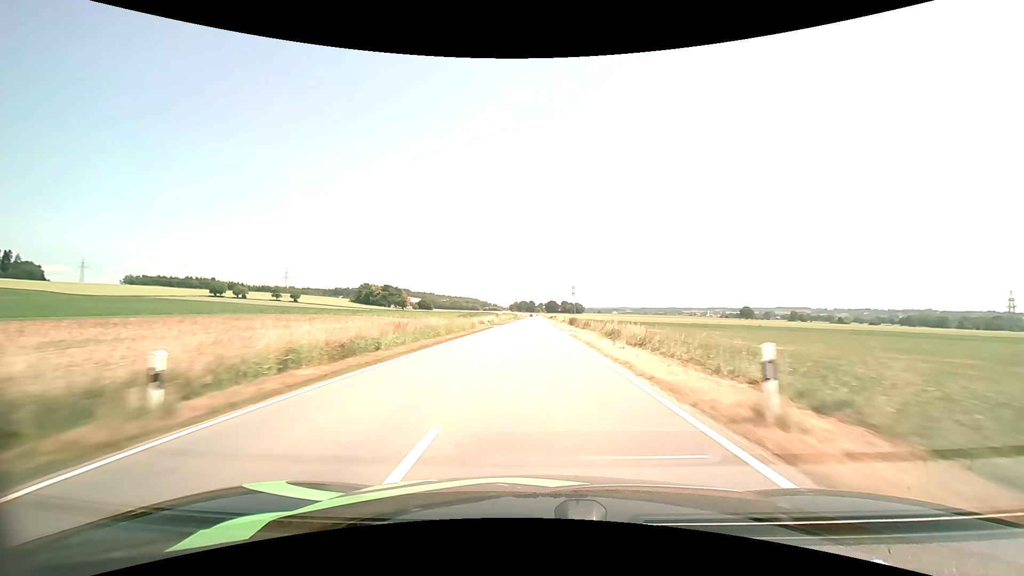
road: tertiary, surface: asphalt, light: Day
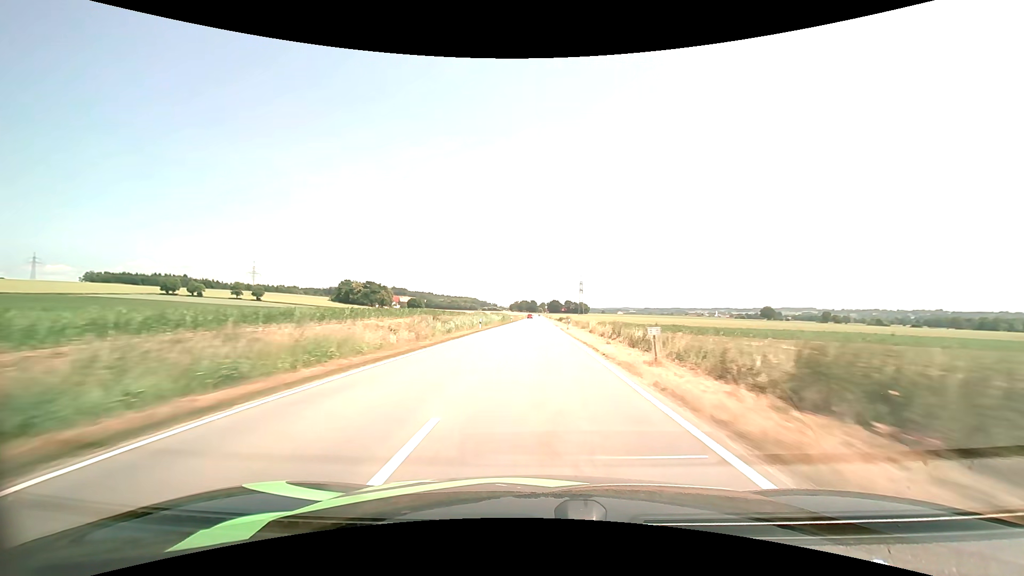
(-0.2, +61.6) m; 0°
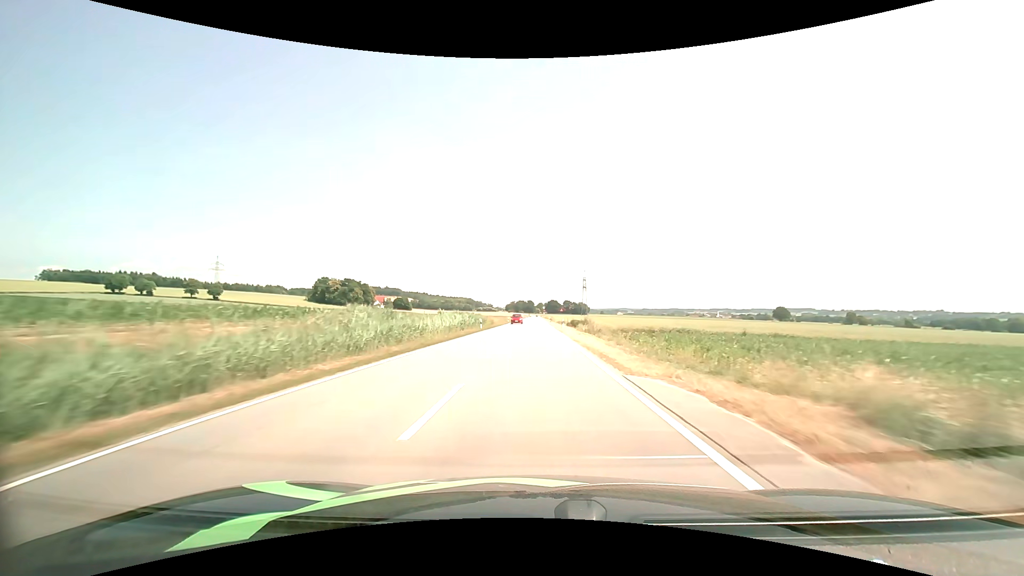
(+0.1, +46.4) m; 0°
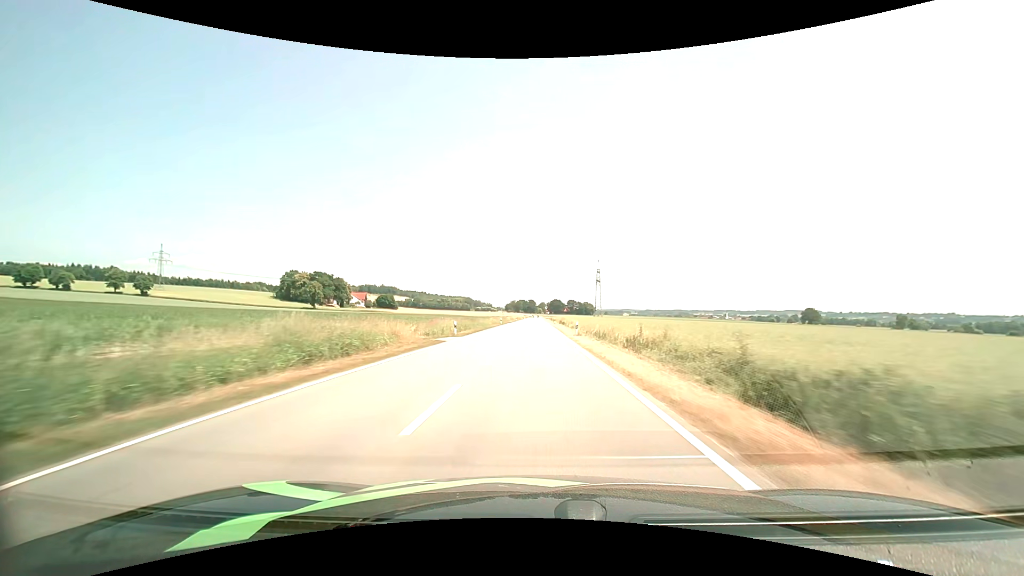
(-0.1, +62.5) m; 0°
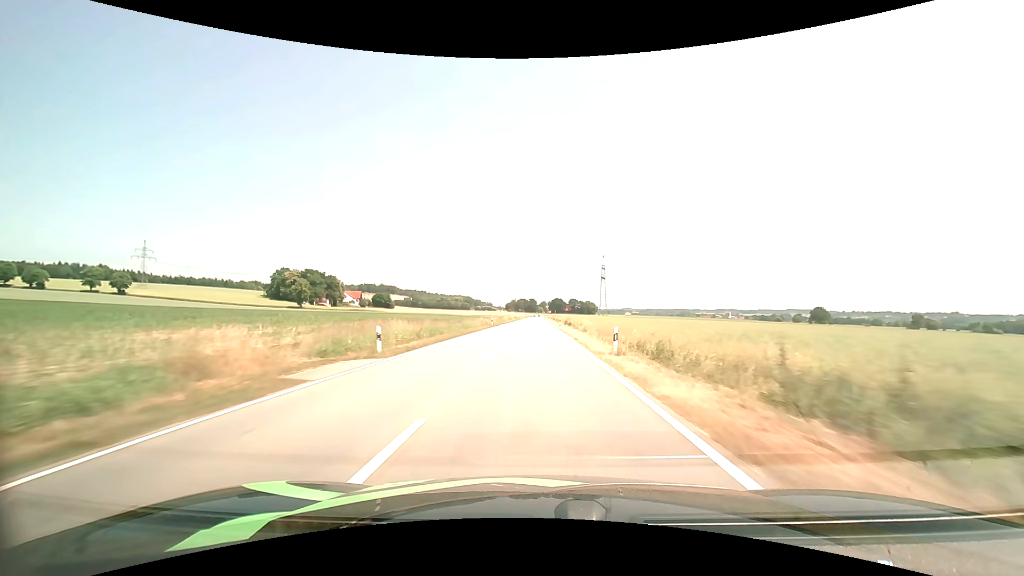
(0.0, +15.7) m; 0°
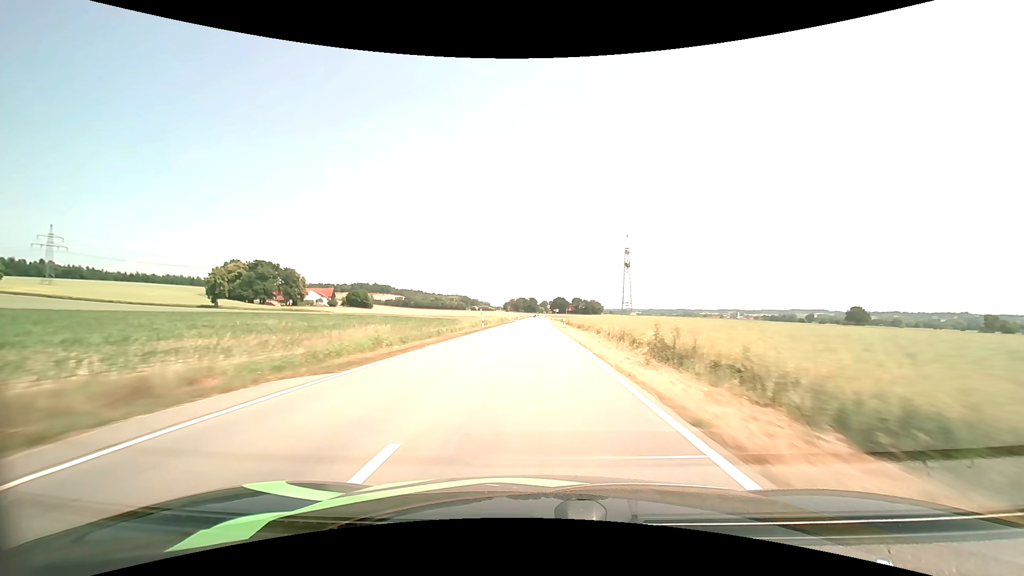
(0.0, +63.3) m; 0°
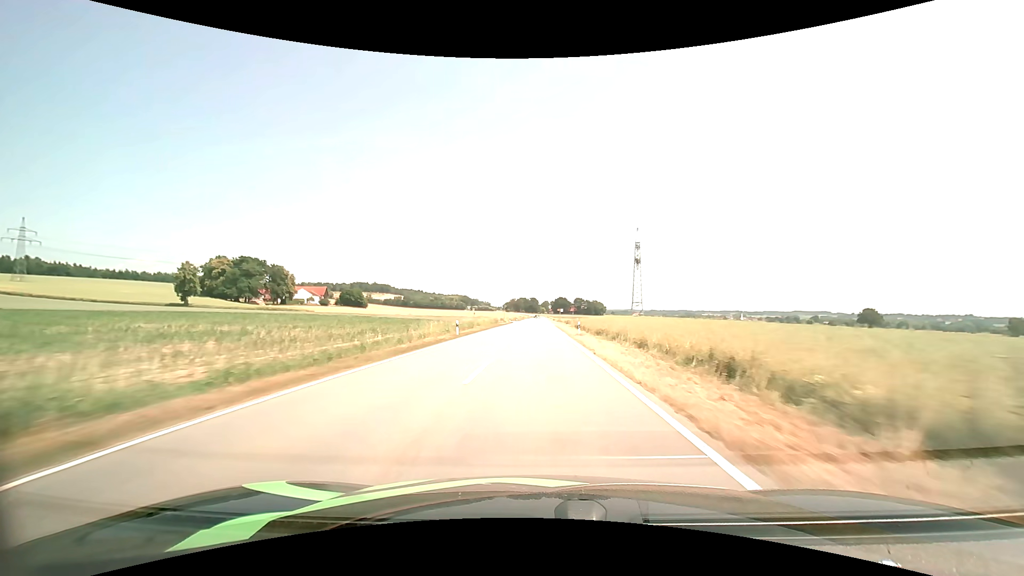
(0.0, +15.9) m; 0°
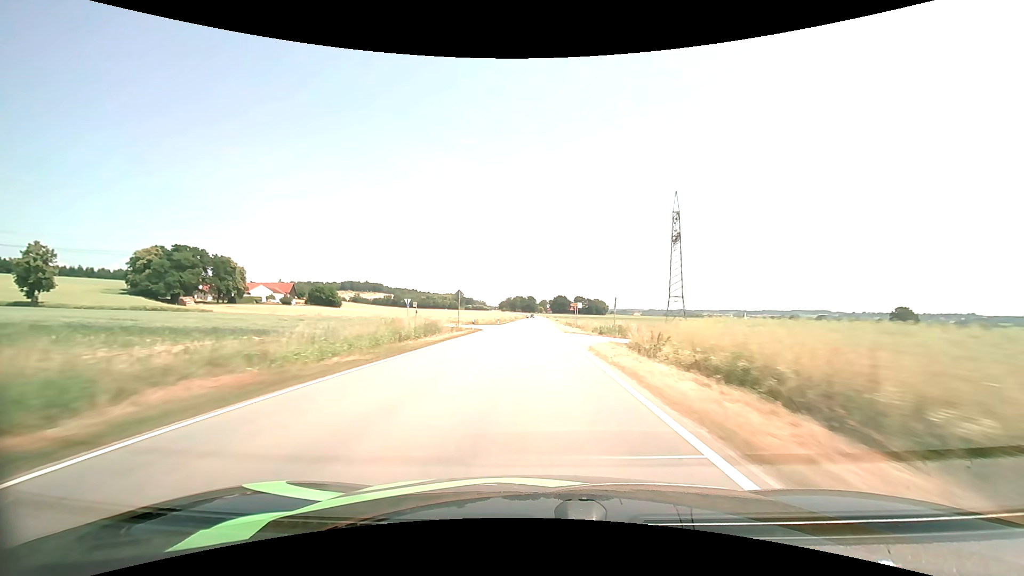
(+0.2, +47.6) m; 0°
(0, +10) (0, +20) (0, +30) (0, +40) (0, +50) (0, +60) (0, +70) (0, +80) (0, +90) (0, +100) m
